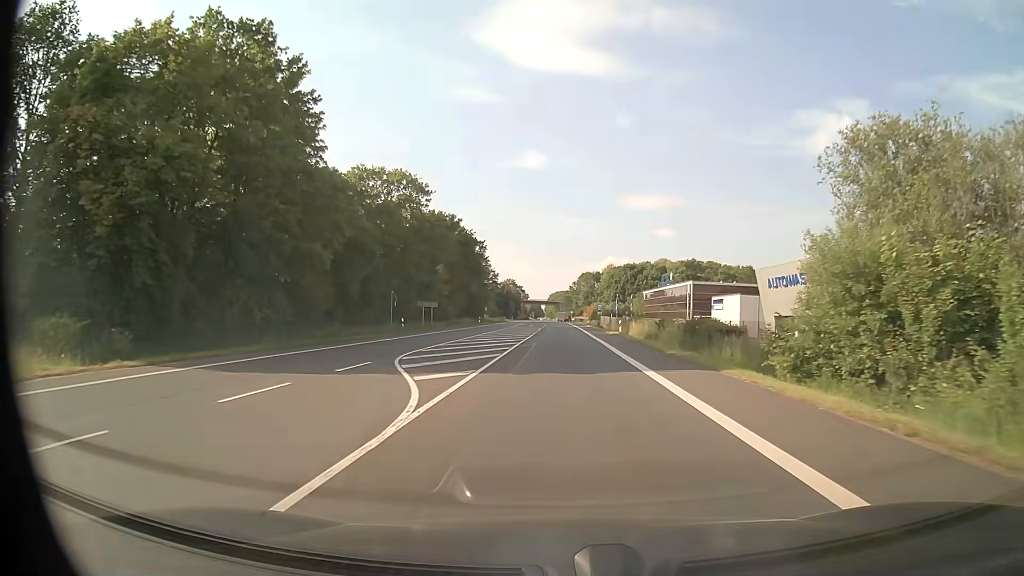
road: primary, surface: asphalt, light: Day
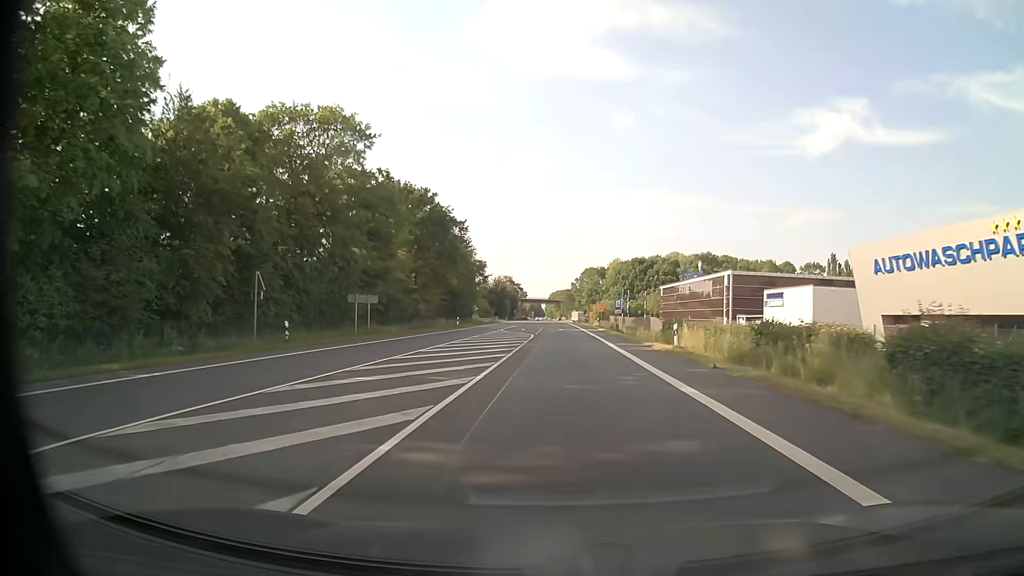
(-0.1, +22.9) m; 0°
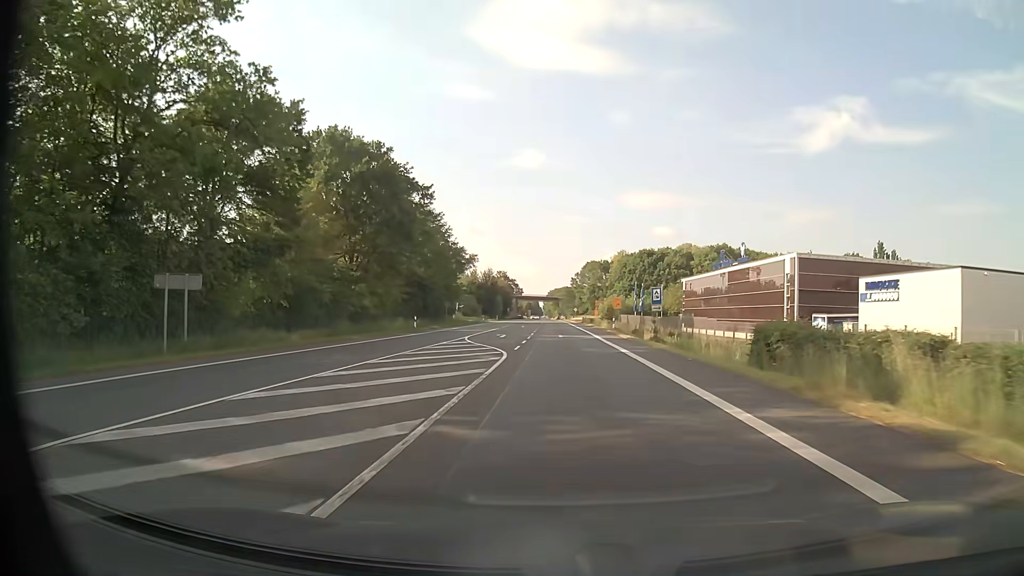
(0.0, +22.9) m; 0°
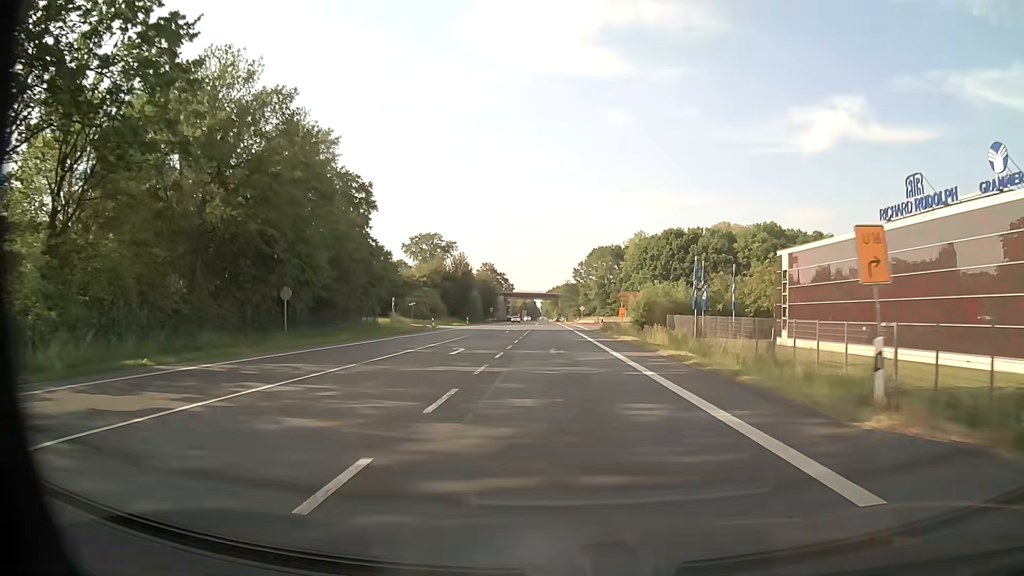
(+0.1, +45.8) m; 0°
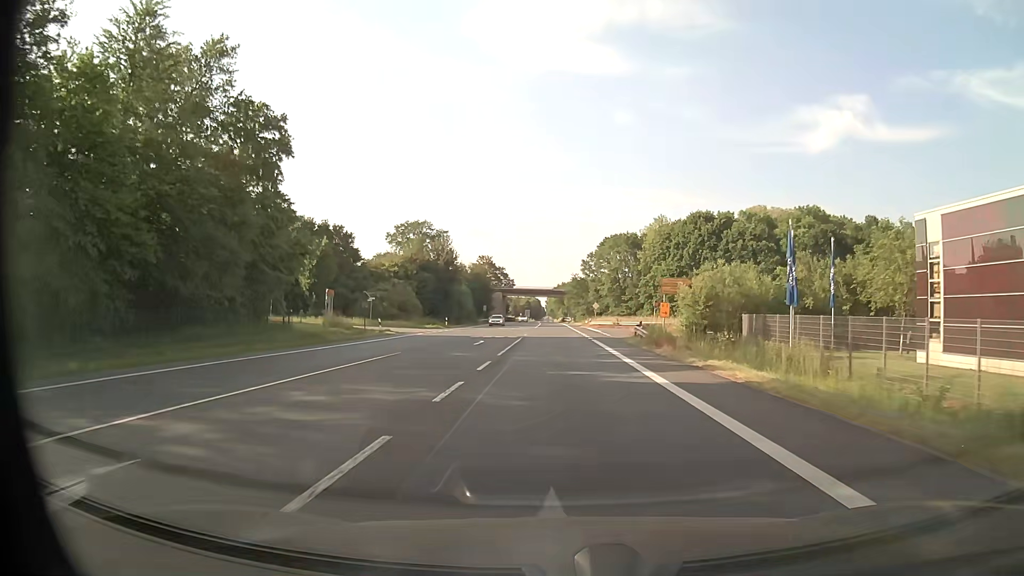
(-0.1, +23.0) m; 0°
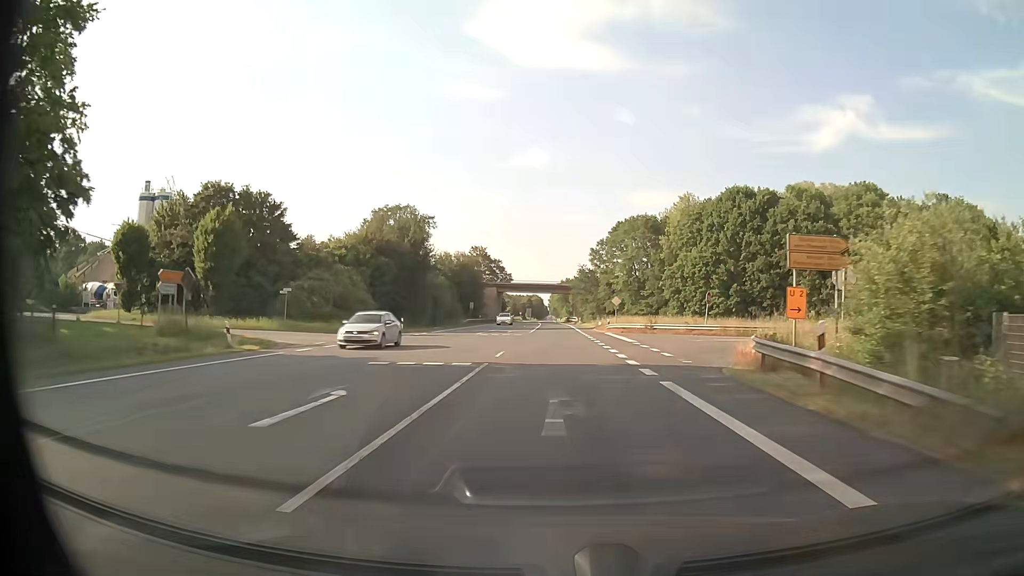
(-0.1, +23.1) m; 0°
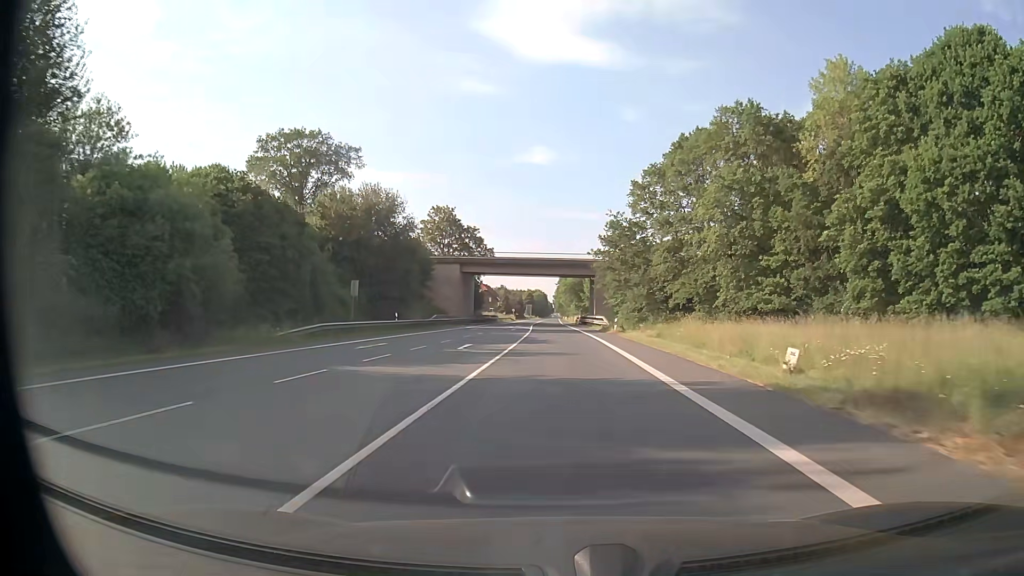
(-0.1, +58.5) m; 0°
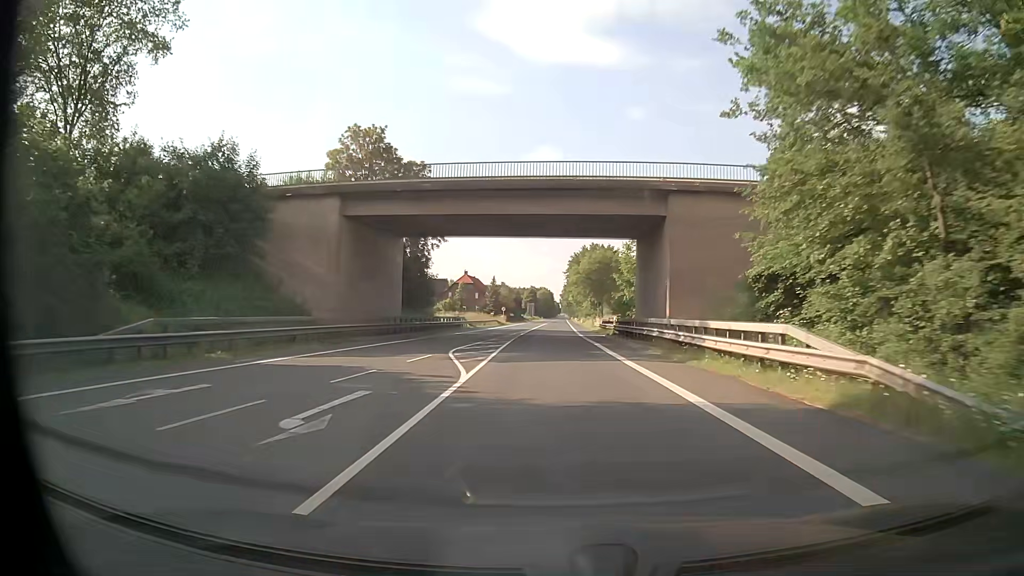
(-0.3, +47.2) m; -1°
(0, +10) (0, +20) (0, +30) (0, +40) (0, +50) (0, +60) (0, +70) (0, +80) (0, +90) (0, +100) m
